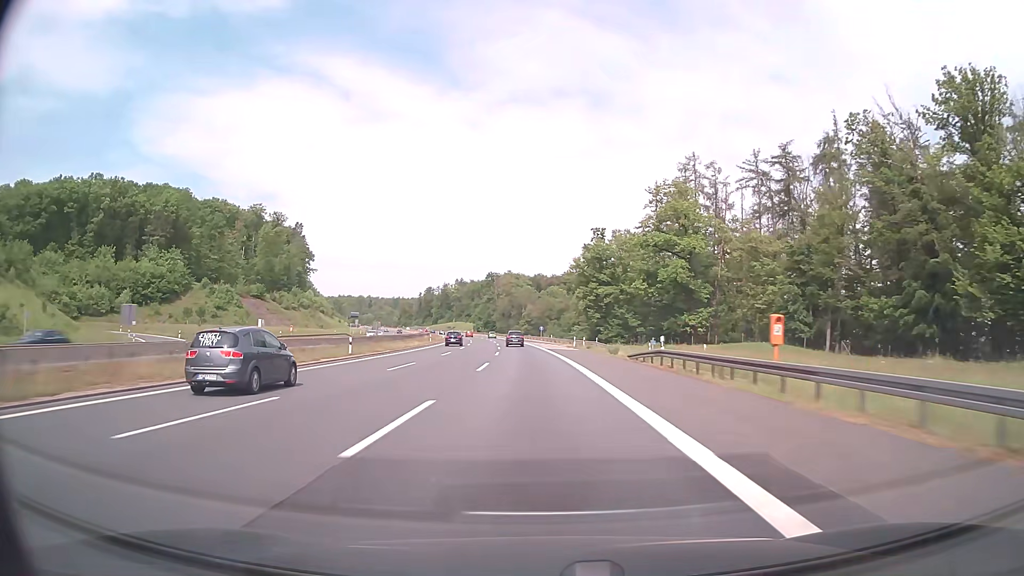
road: motorway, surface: asphalt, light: Day
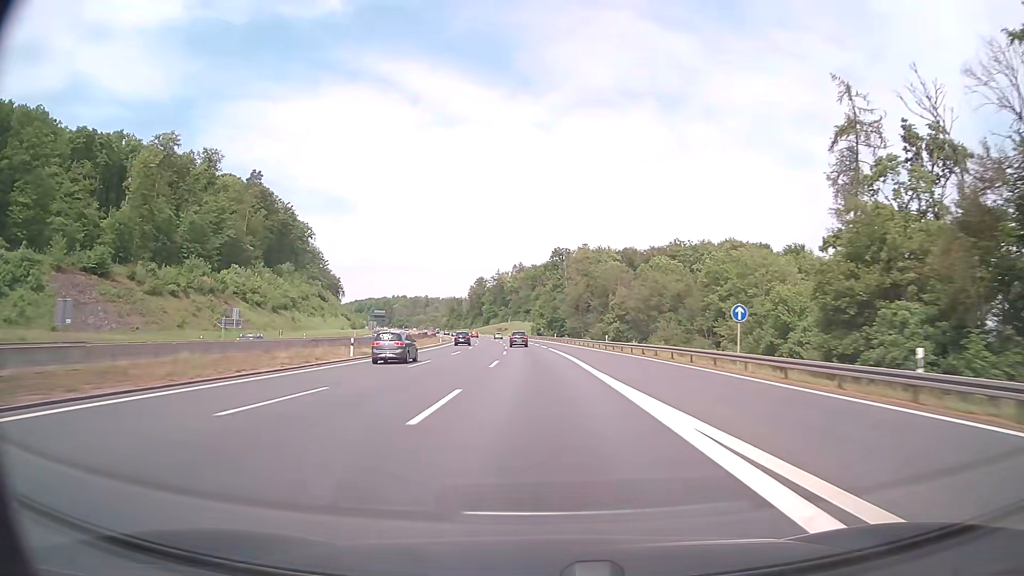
(-5.6, +105.4) m; -6°
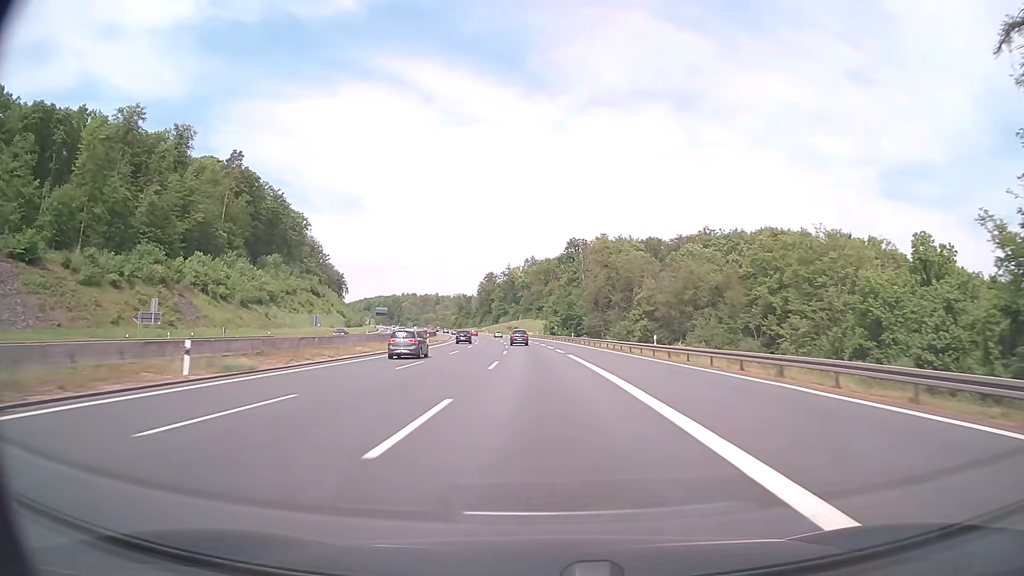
(-0.2, +20.9) m; -1°
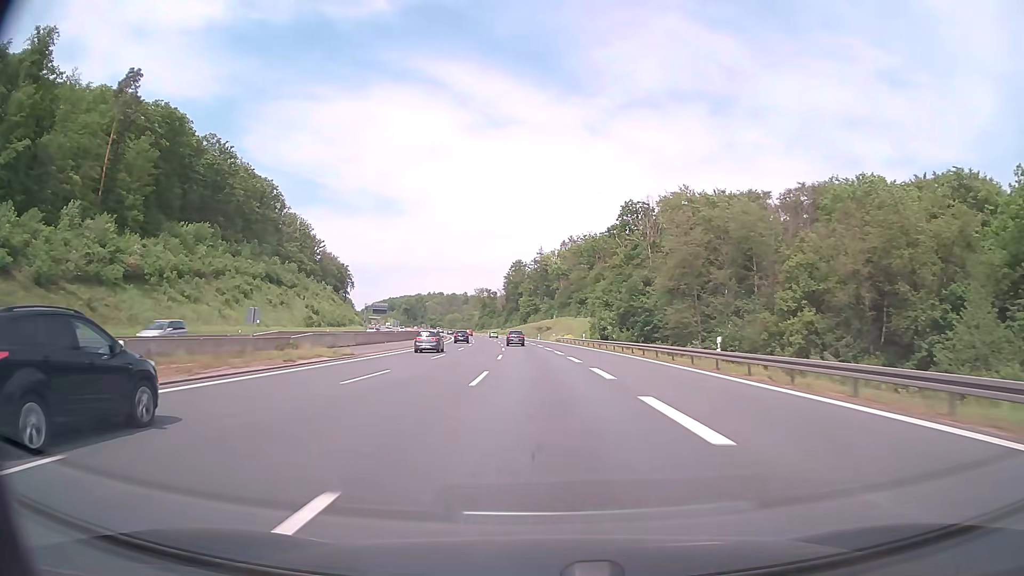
(-1.6, +62.1) m; -3°
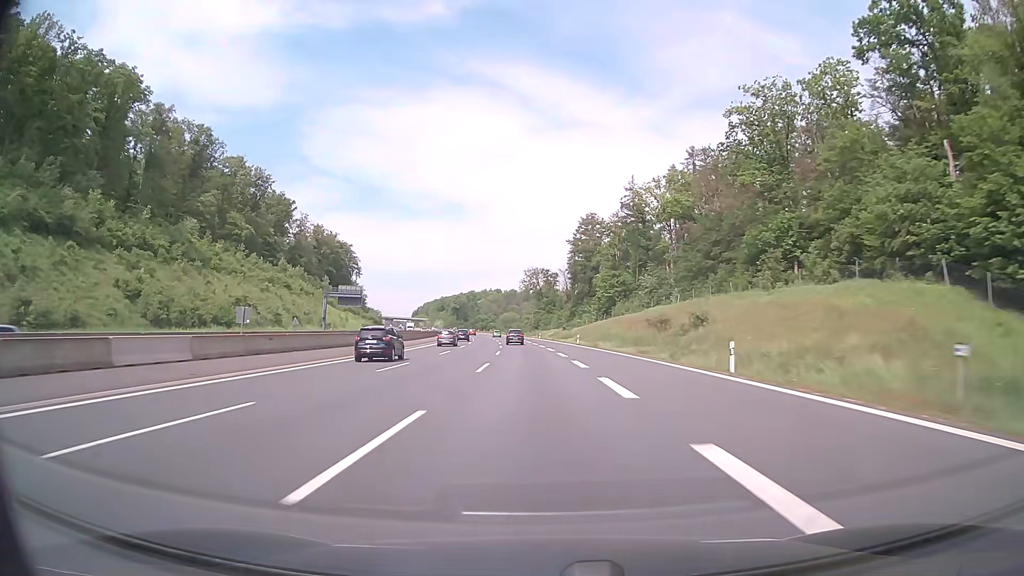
(-5.1, +102.1) m; -6°
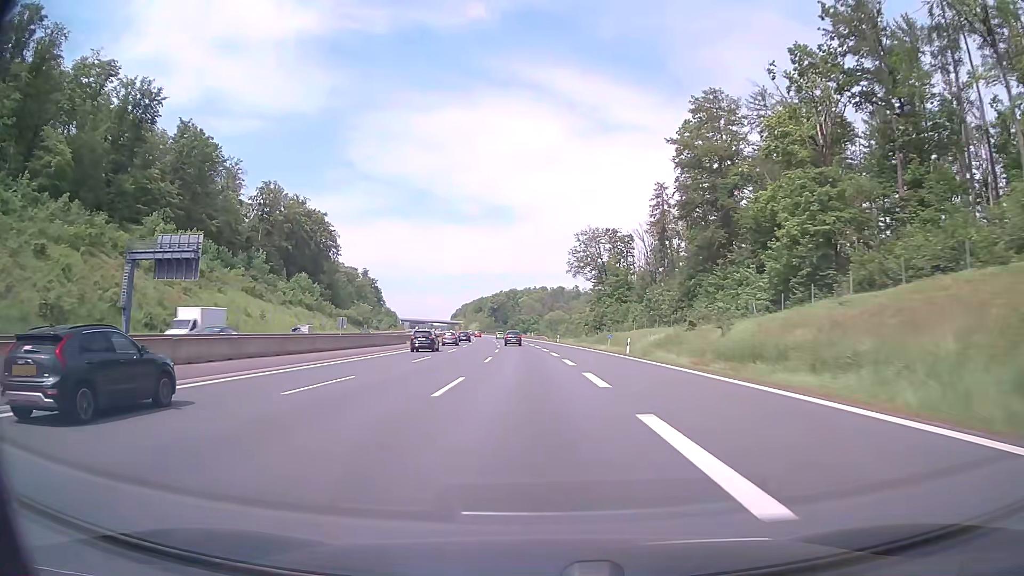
(-3.1, +80.9) m; -4°
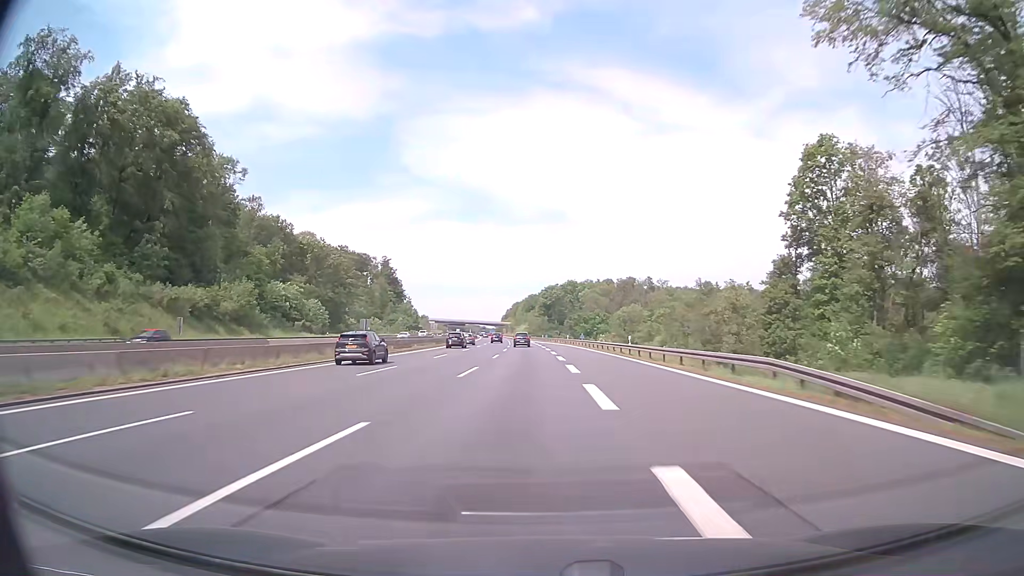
(-4.3, +100.6) m; -5°
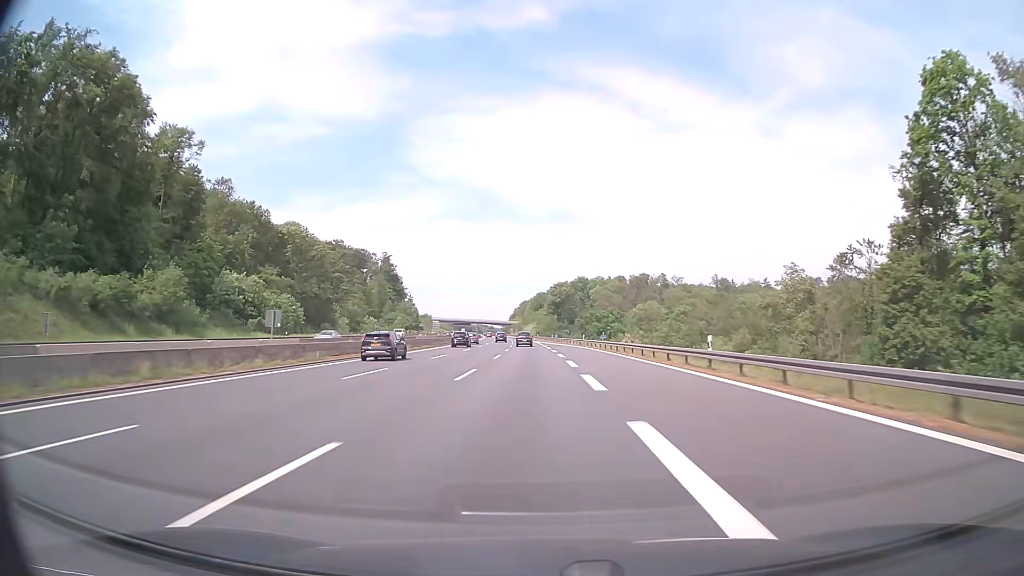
(-0.1, +20.2) m; -1°
(0, +10) (0, +20) (0, +30) (0, +40) (-1, +50) (-1, +60) (-1, +70) (-1, +80) (-2, +90) (-2, +100) m
